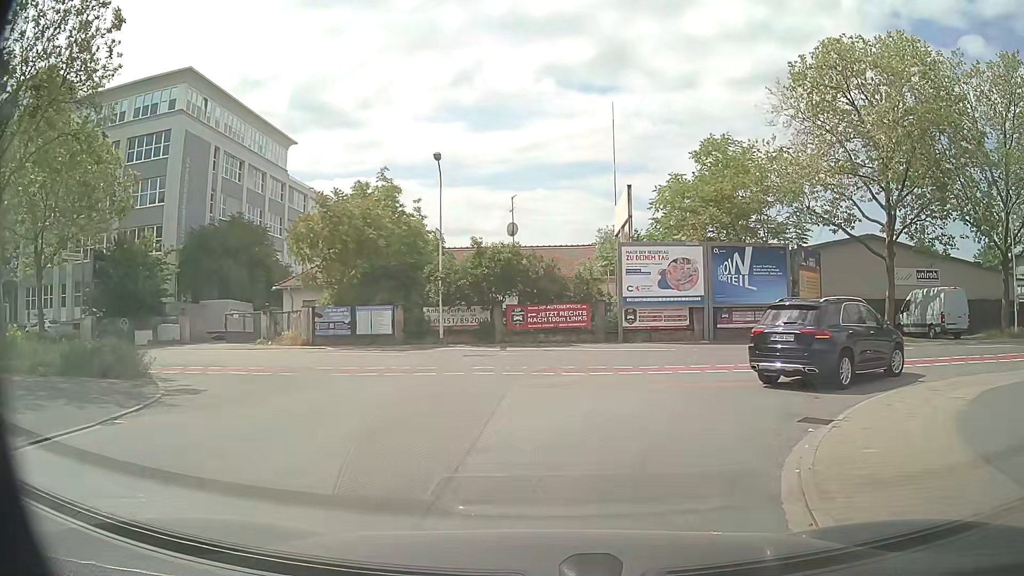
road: tertiary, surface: asphalt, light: Day
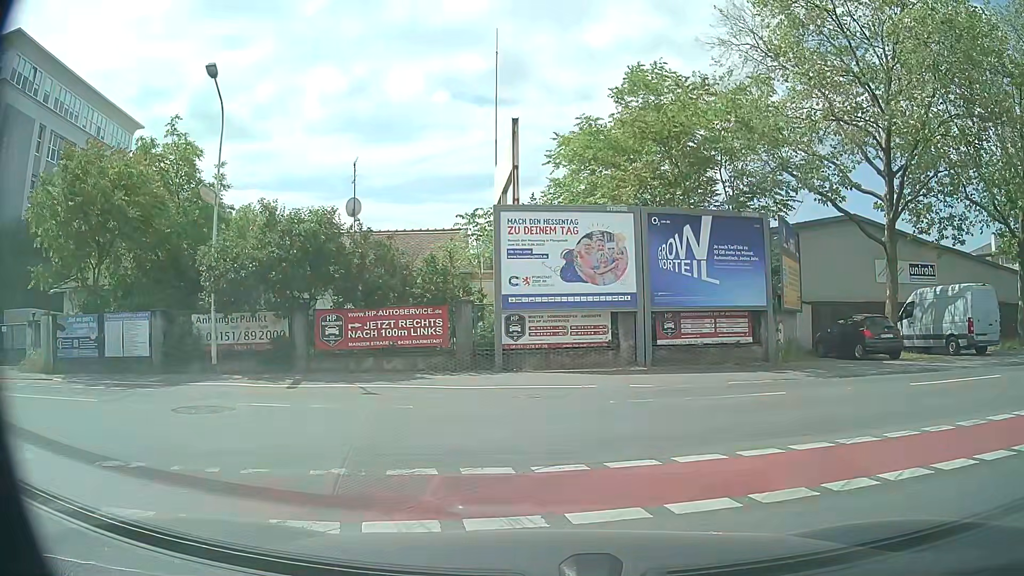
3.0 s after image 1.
(+1.4, +11.1) m; +10°
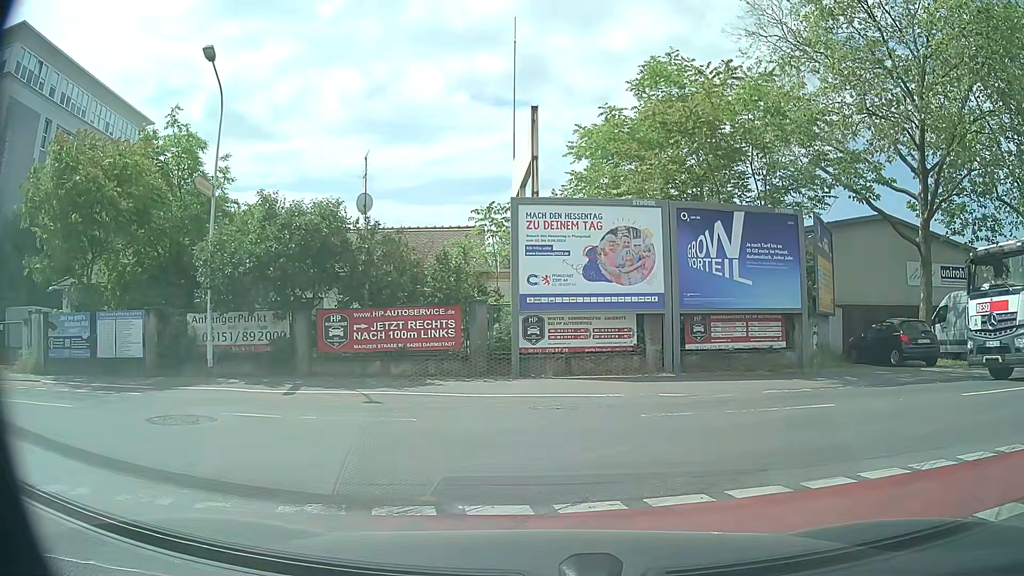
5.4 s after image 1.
(0.0, +1.2) m; 0°
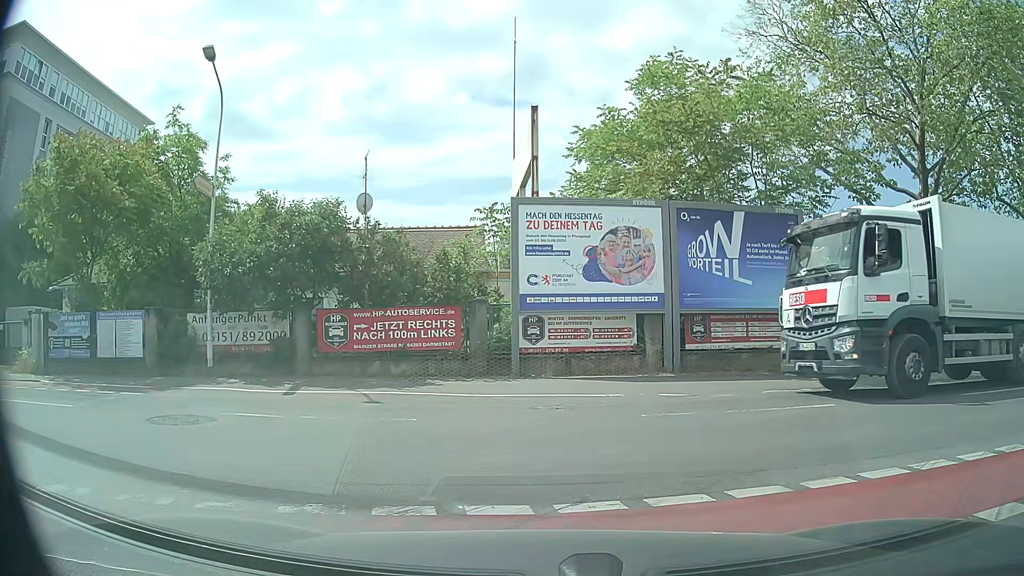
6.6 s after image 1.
(0.0, 0.0) m; 0°
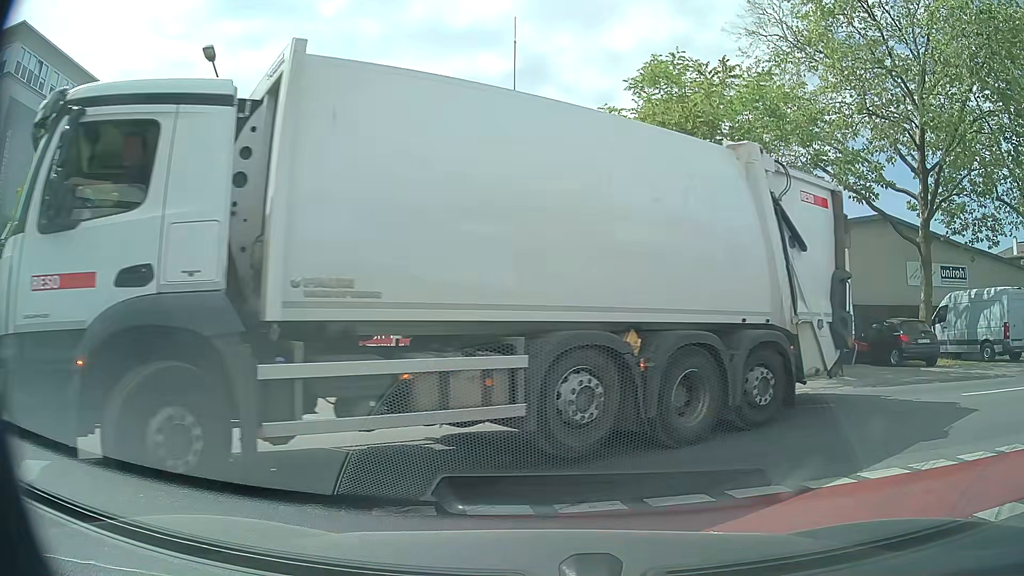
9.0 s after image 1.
(0.0, 0.0) m; 0°
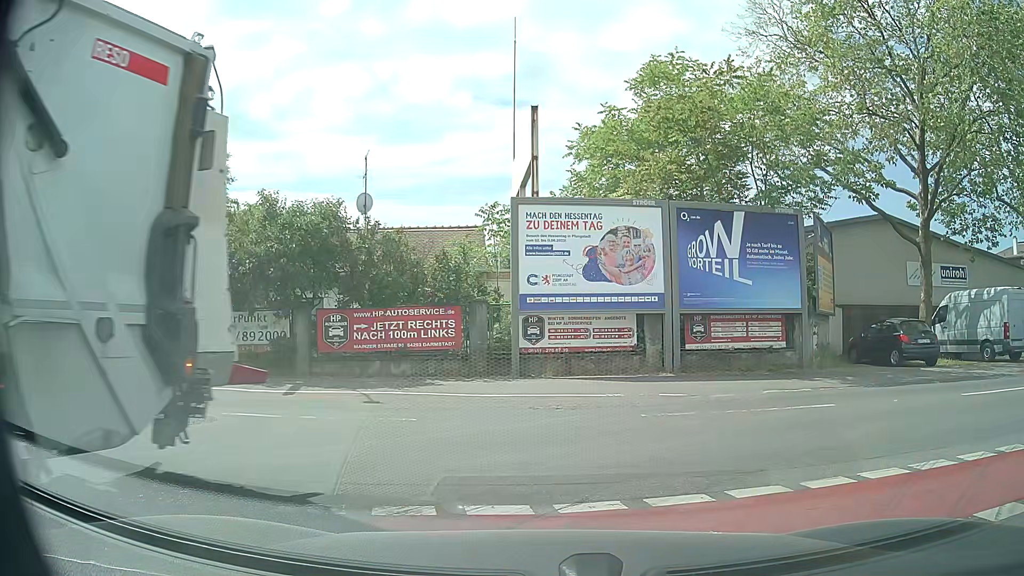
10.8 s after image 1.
(0.0, 0.0) m; 0°
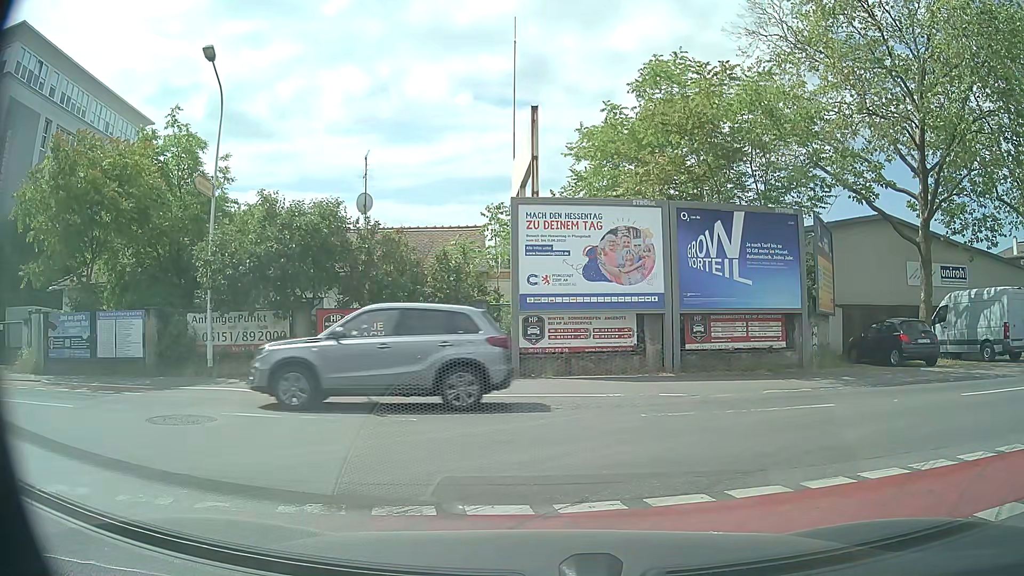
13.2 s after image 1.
(0.0, 0.0) m; 0°
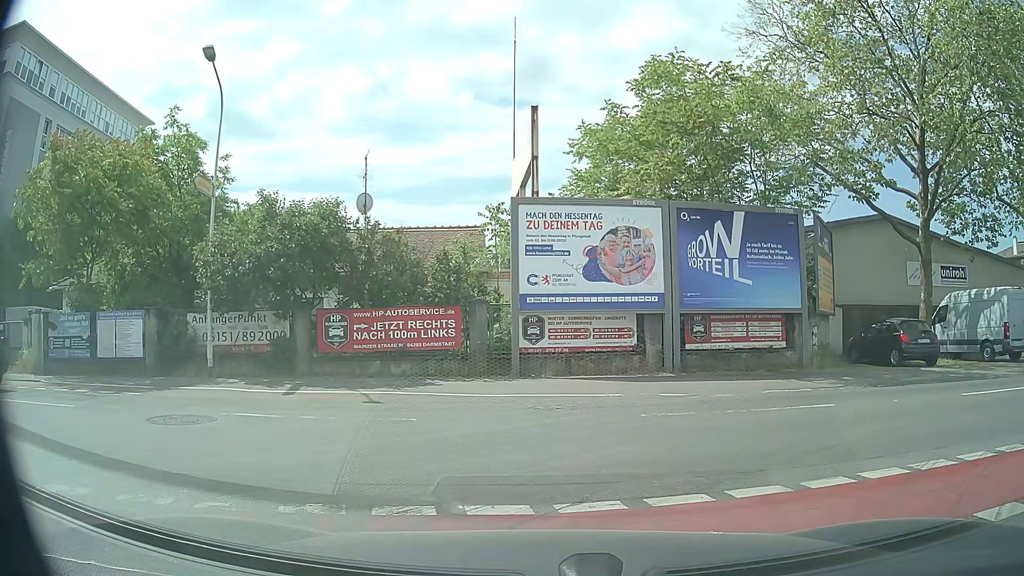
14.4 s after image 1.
(0.0, 0.0) m; 0°
